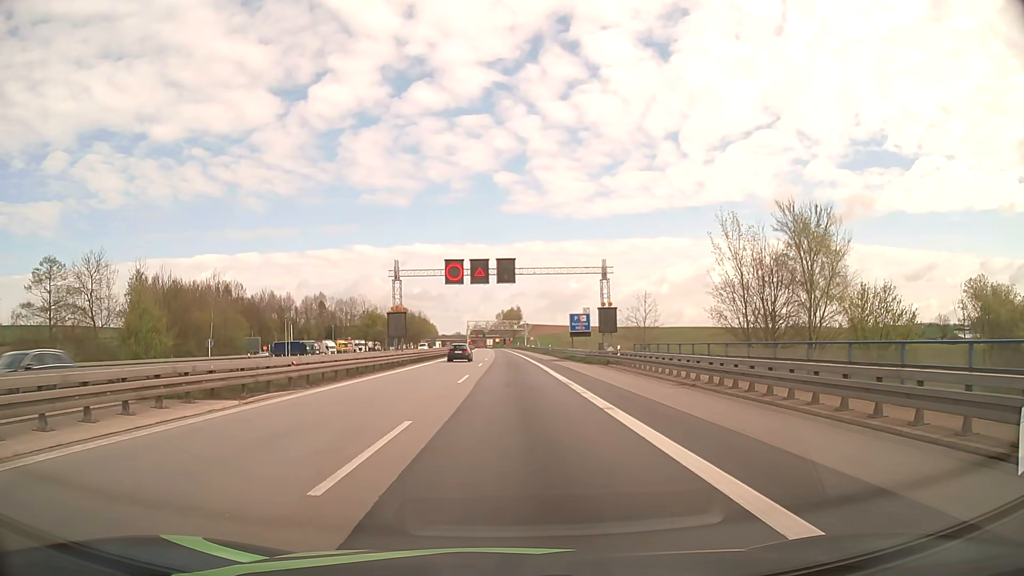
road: motorway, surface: asphalt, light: Day
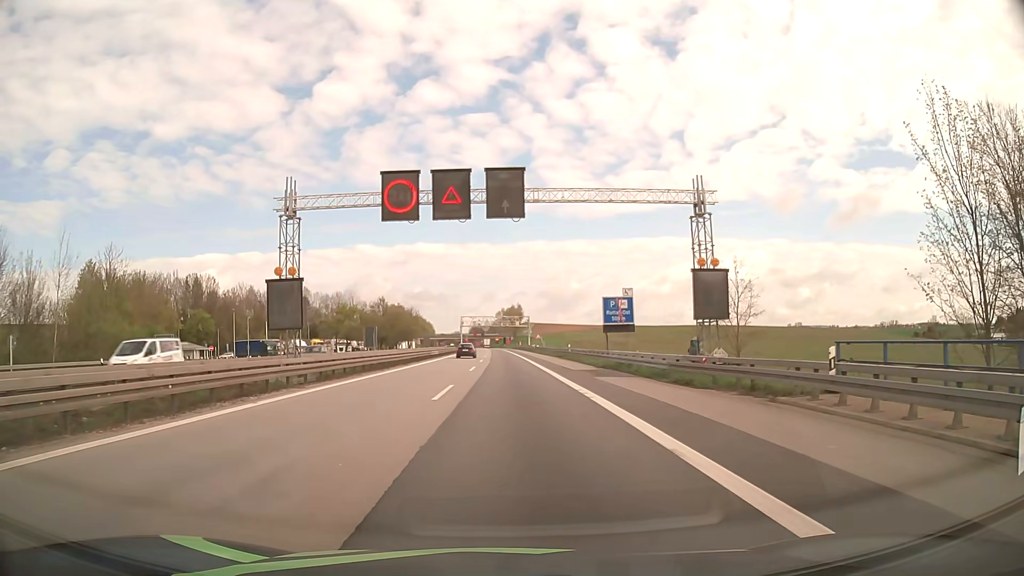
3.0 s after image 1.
(0.0, +26.2) m; 0°
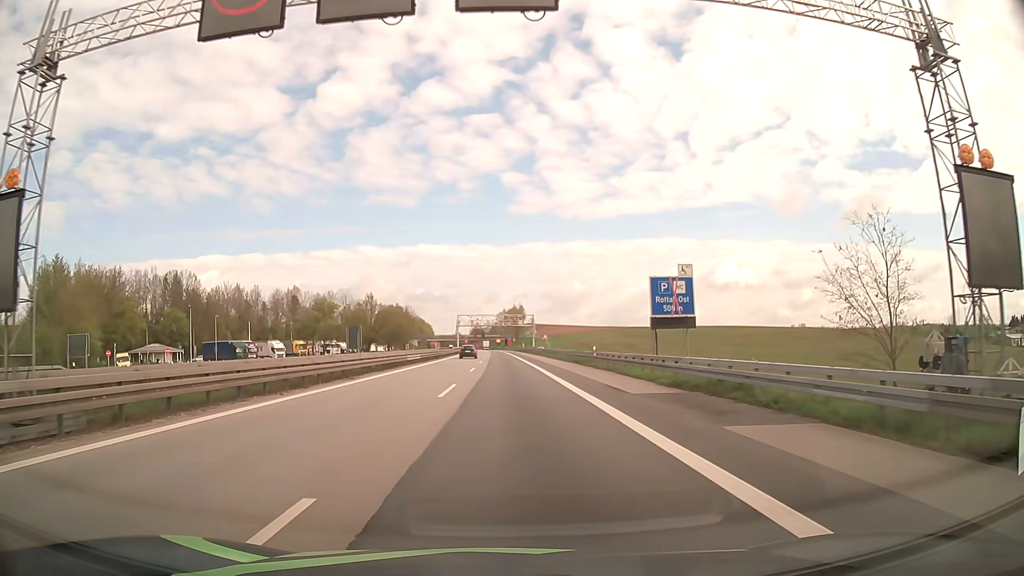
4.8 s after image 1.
(0.0, +16.3) m; 0°
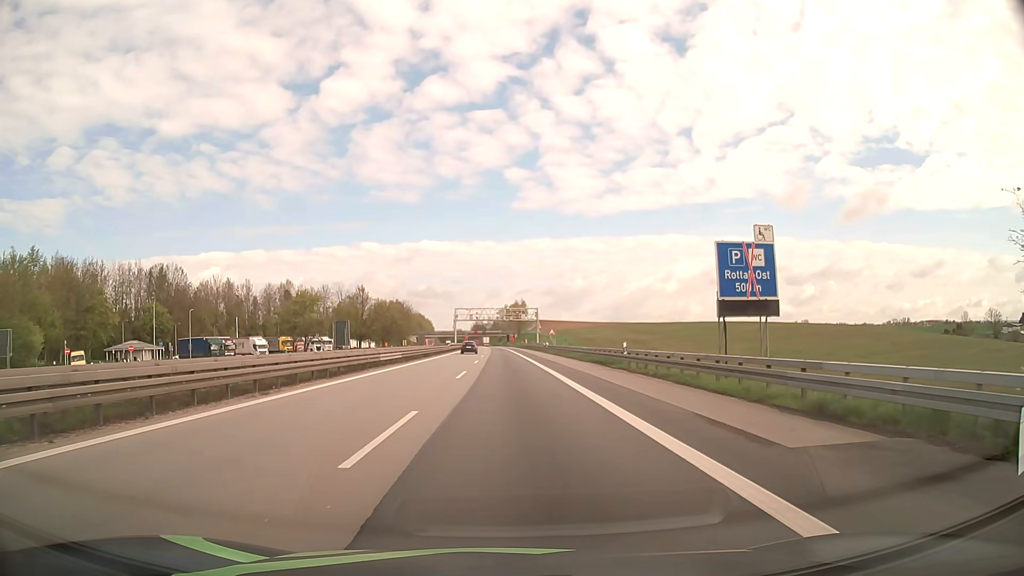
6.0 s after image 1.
(0.0, +10.8) m; -1°
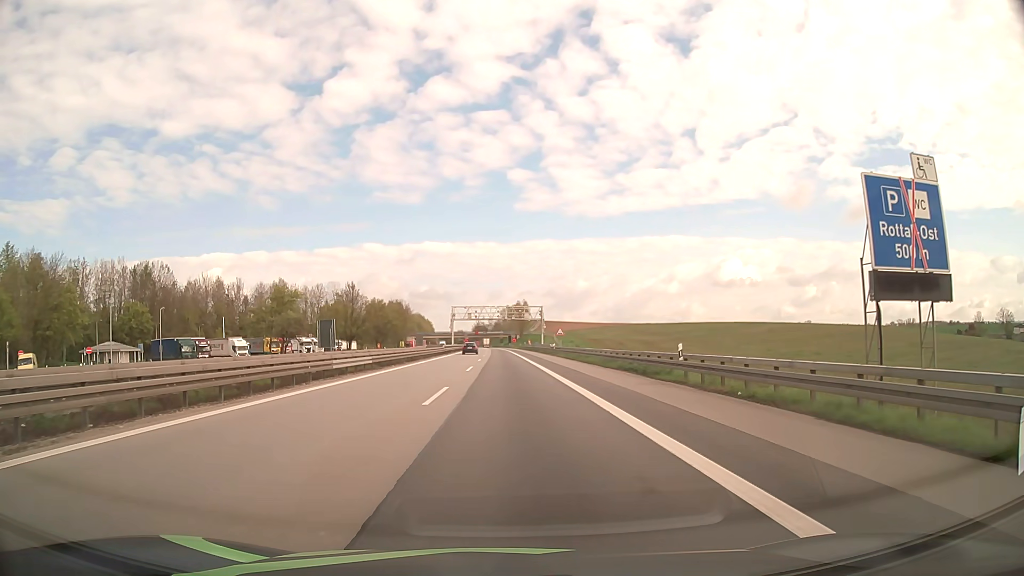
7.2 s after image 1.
(+0.1, +10.5) m; 0°
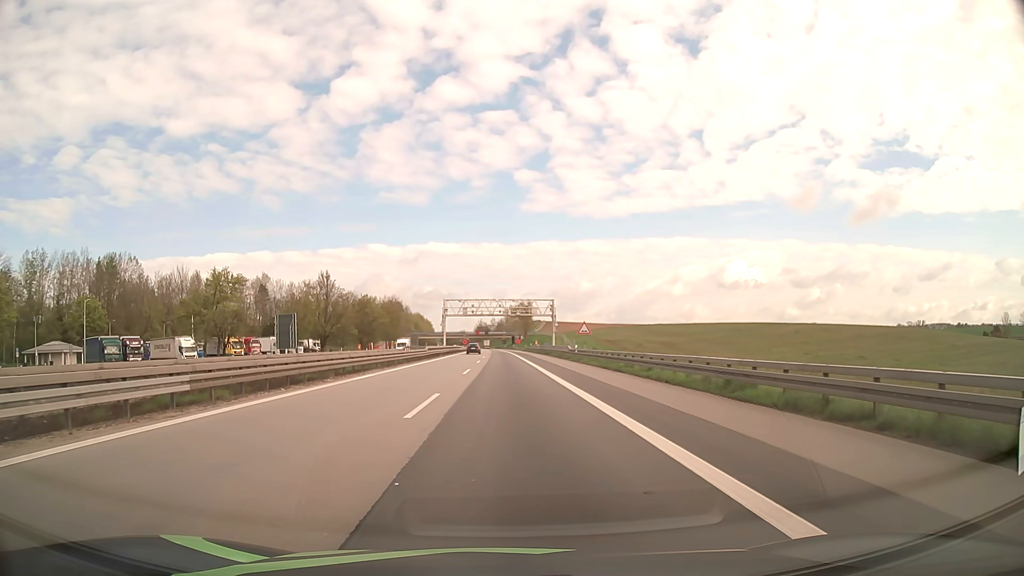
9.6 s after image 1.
(0.0, +20.7) m; 0°
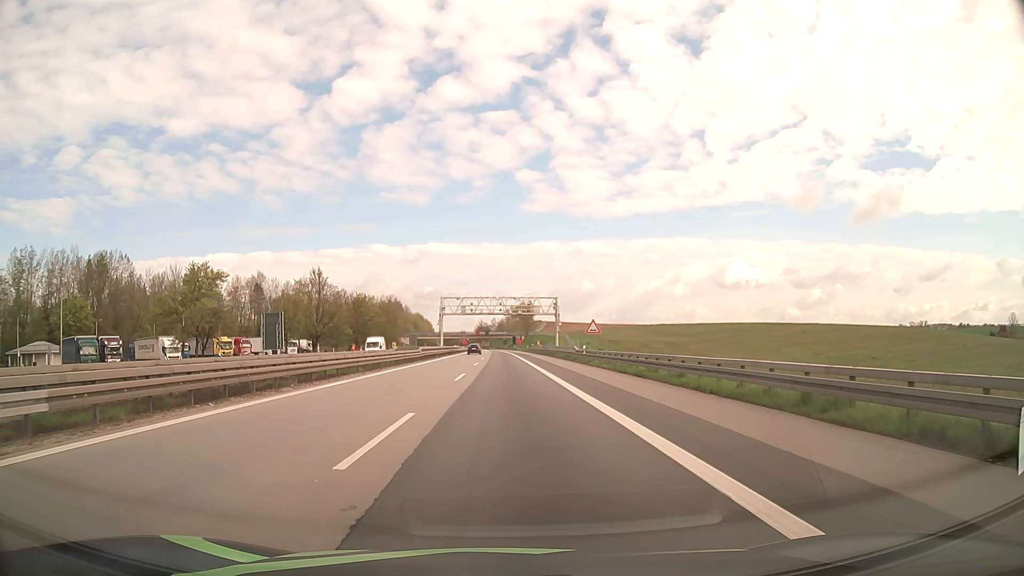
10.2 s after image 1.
(0.0, +5.2) m; 0°
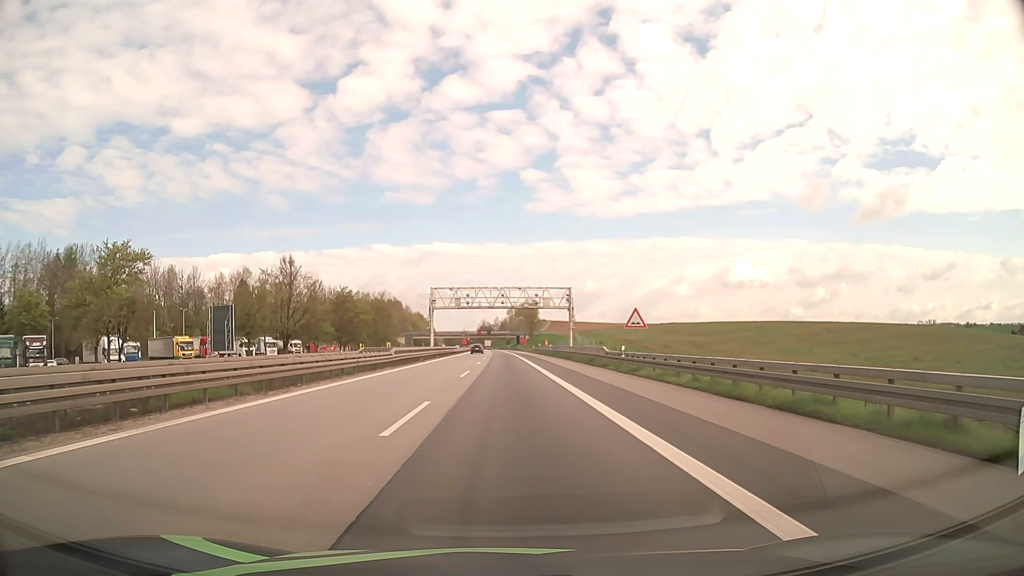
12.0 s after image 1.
(0.0, +15.4) m; 0°
(0, +10) (0, +20) (0, +30) (0, +40) (0, +50) (0, +60) (0, +70) (0, +80) (-1, +90) (-1, +100) m
